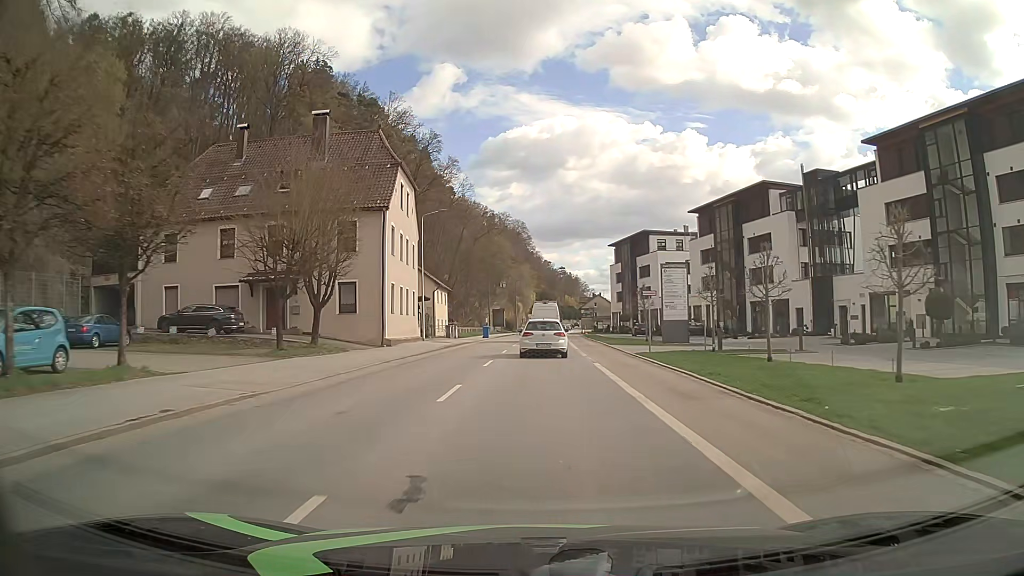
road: secondary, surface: asphalt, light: Day
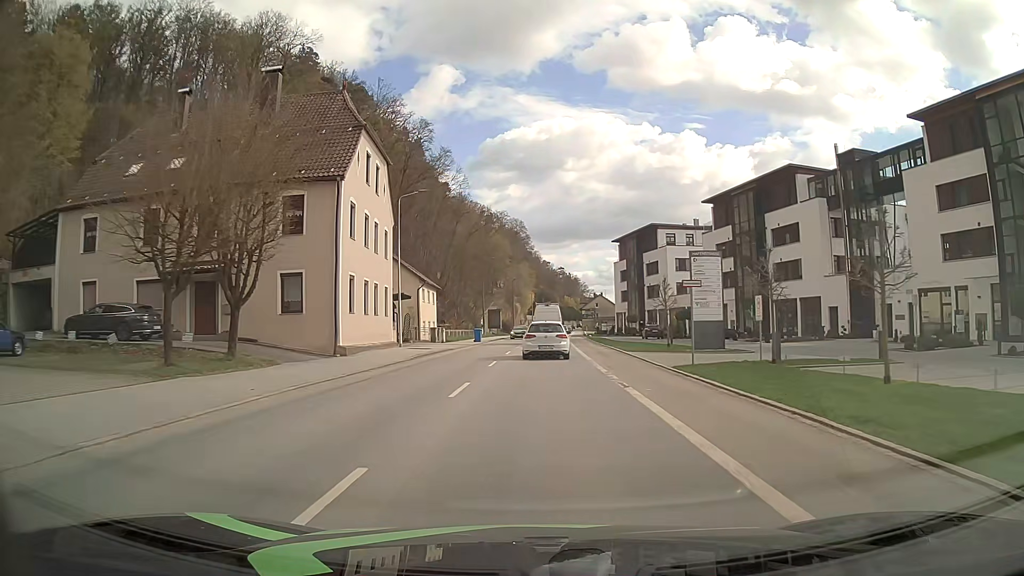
(0.0, +7.9) m; 0°
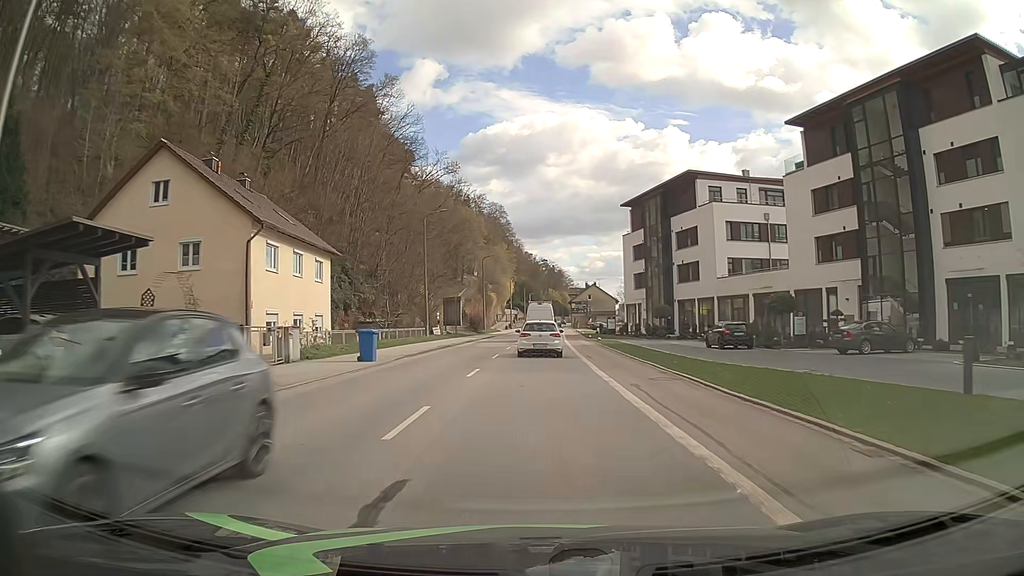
(+0.3, +31.6) m; +2°
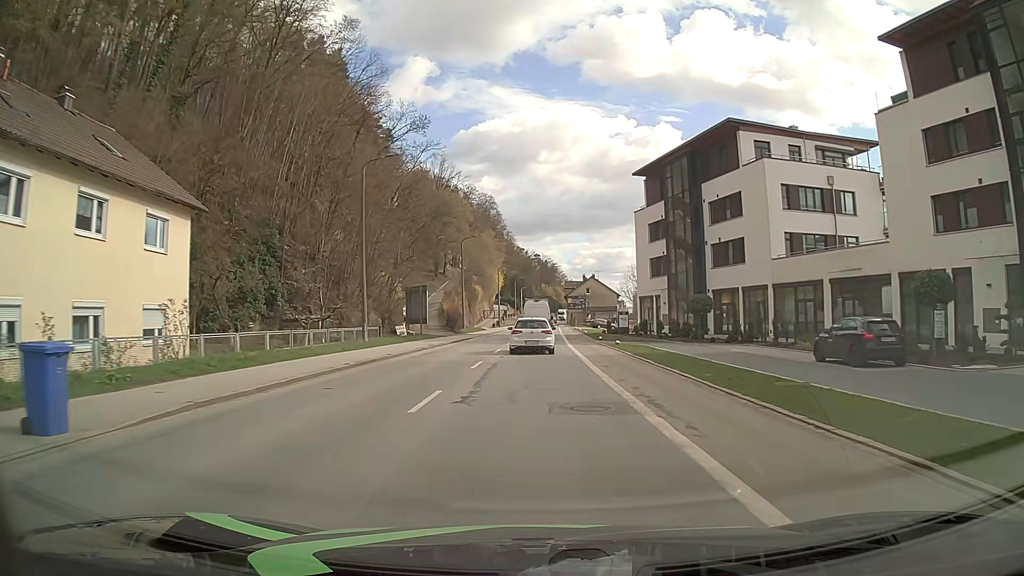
(0.0, +15.9) m; 0°
(0, +10) (0, +20) (0, +30) (0, +40) (+1, +50) (+1, +60) (+1, +70) (+1, +80) (+2, +90) (+2, +100) m
